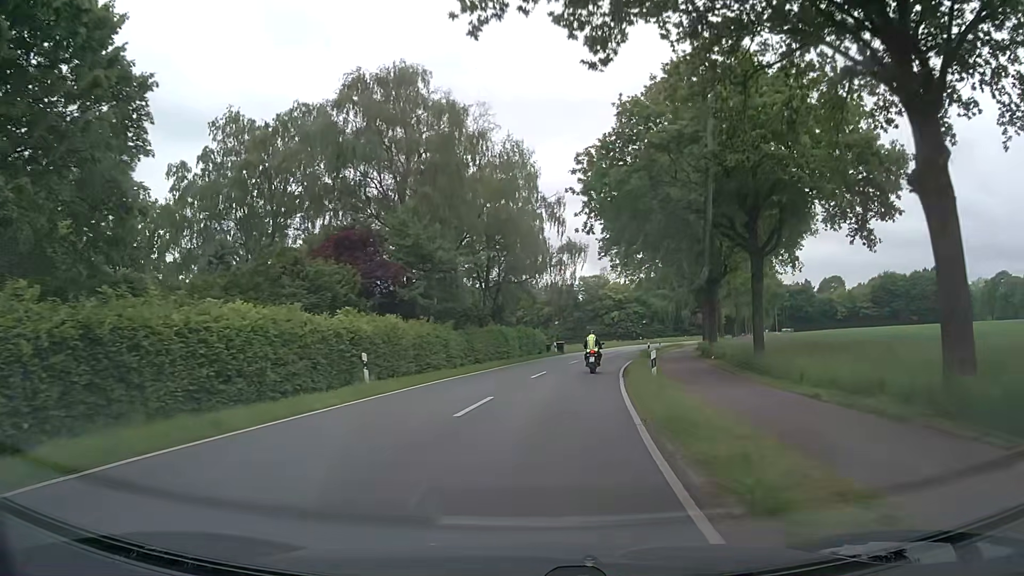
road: secondary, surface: asphalt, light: Day
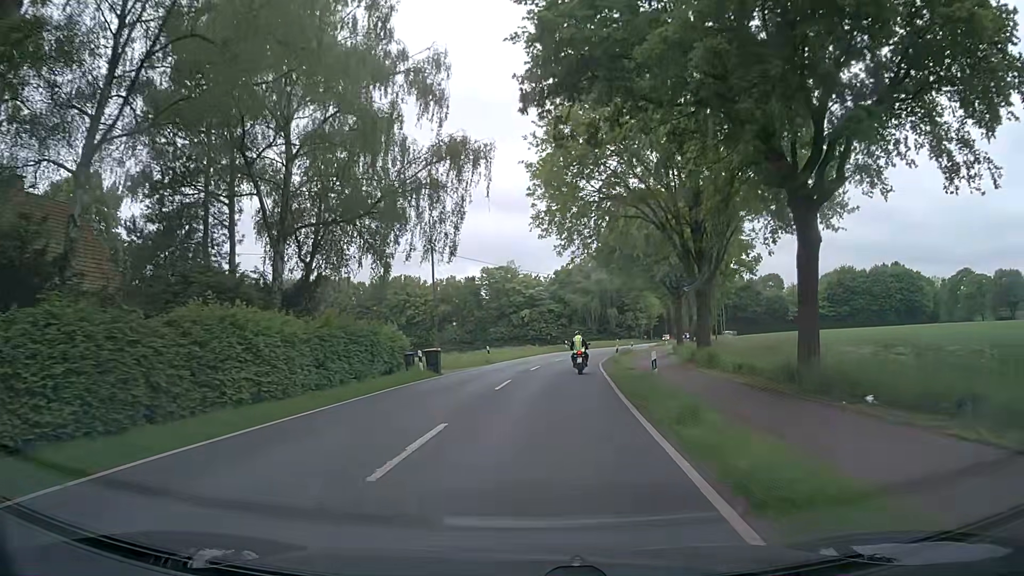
(+2.4, +29.5) m; +8°
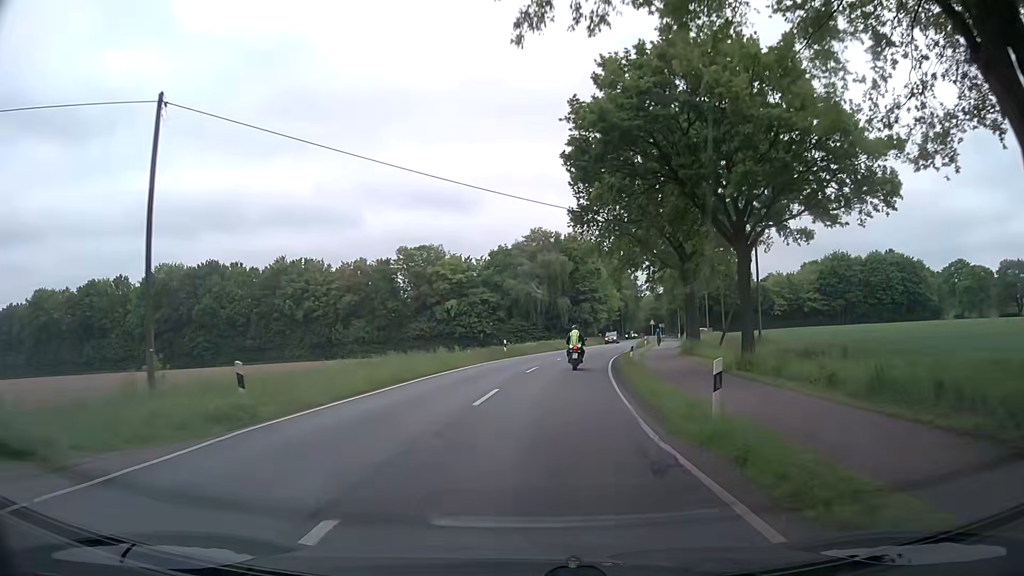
(+1.2, +29.8) m; +5°
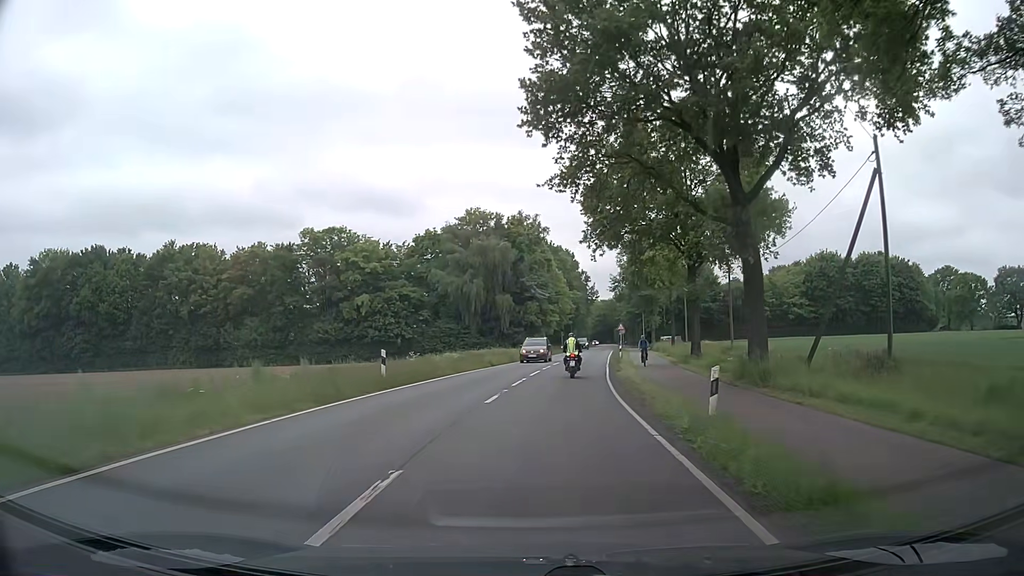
(+0.8, +22.1) m; +5°
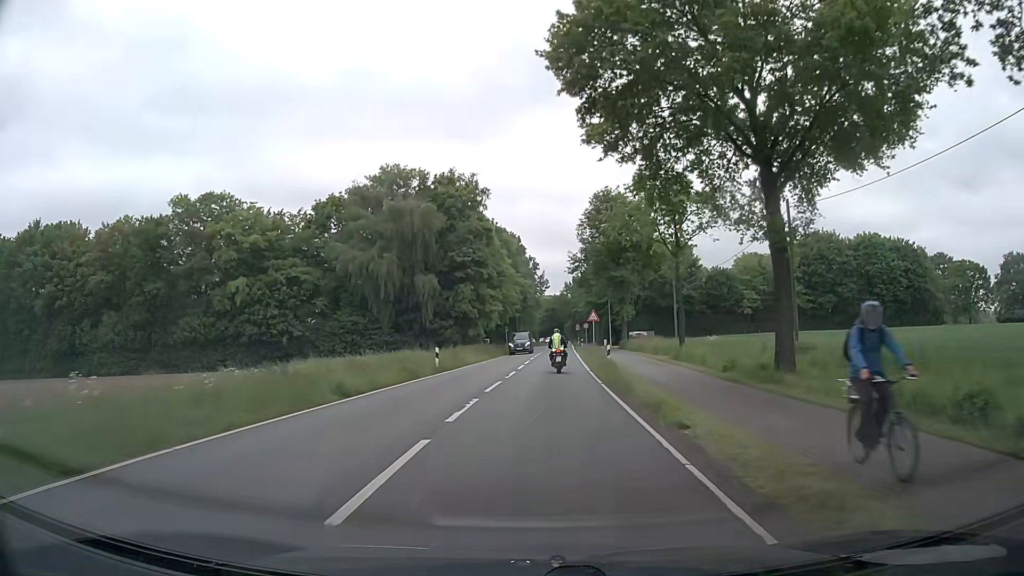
(+0.9, +22.2) m; +4°
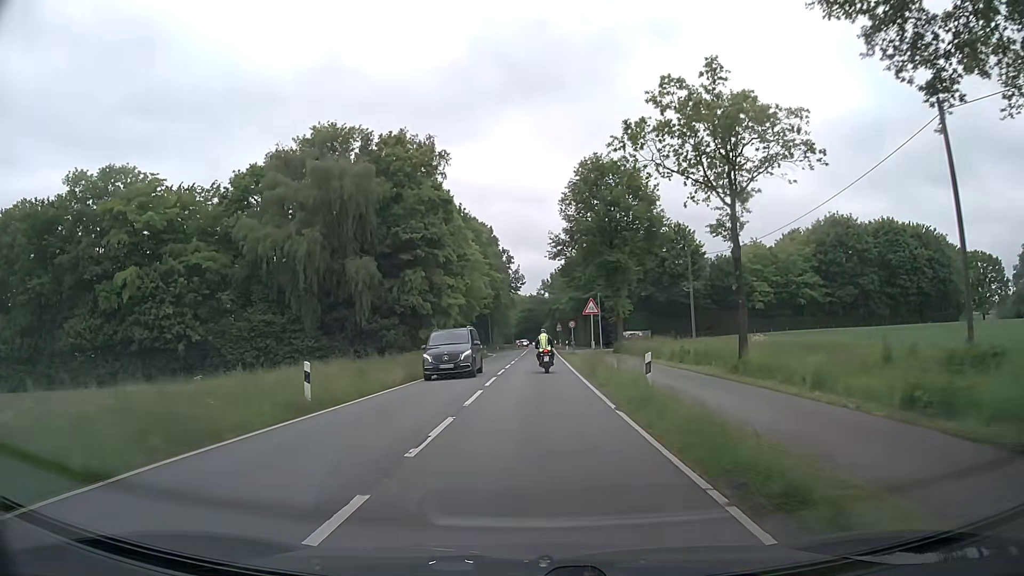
(+0.3, +15.0) m; +2°
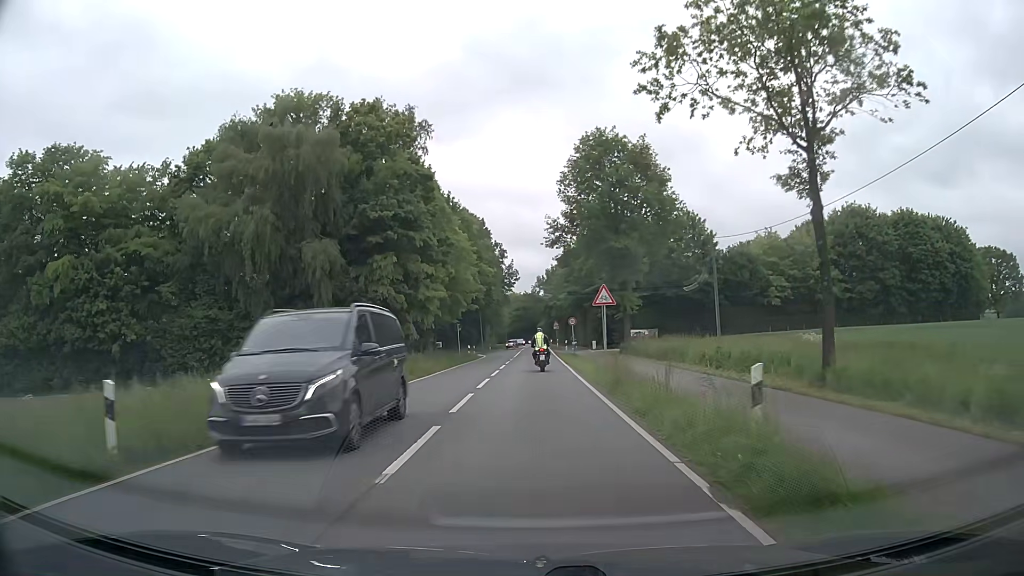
(0.0, +7.6) m; 0°
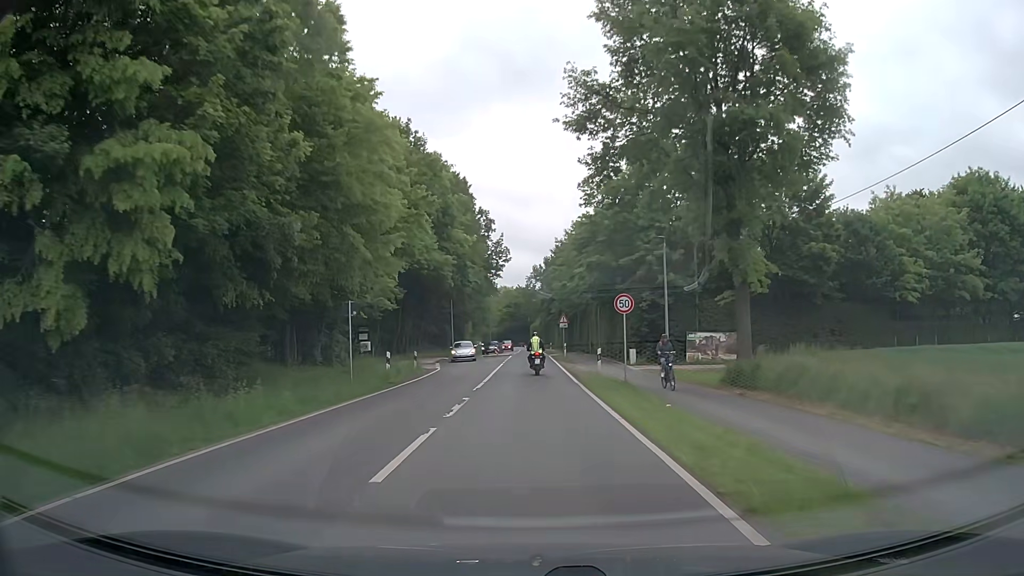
(+0.1, +30.3) m; +1°
(0, +10) (0, +20) (0, +30) (0, +40) (0, +50) (0, +60) (0, +70) (0, +80) (0, +90) (0, +100) m
